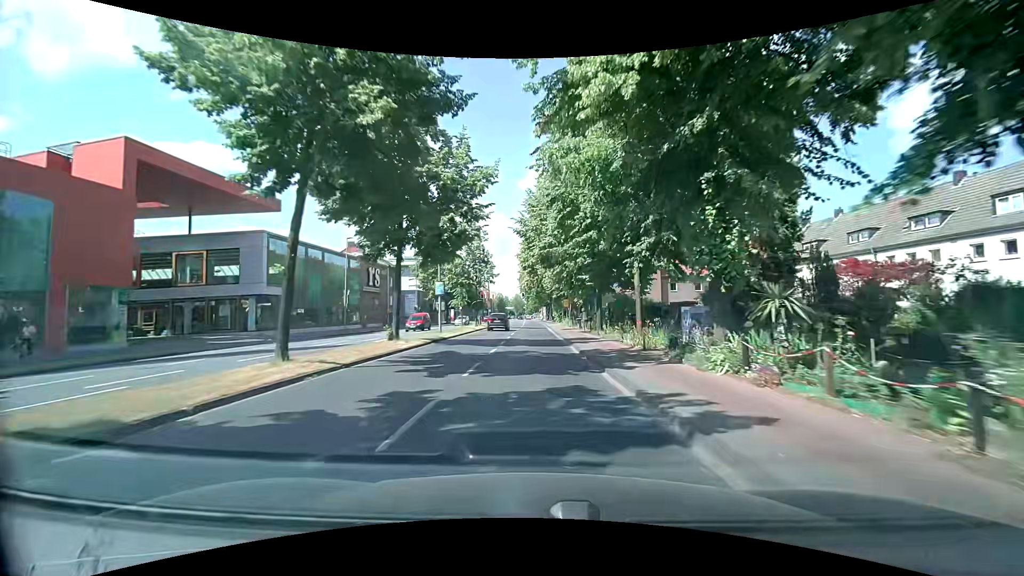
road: secondary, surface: asphalt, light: Day
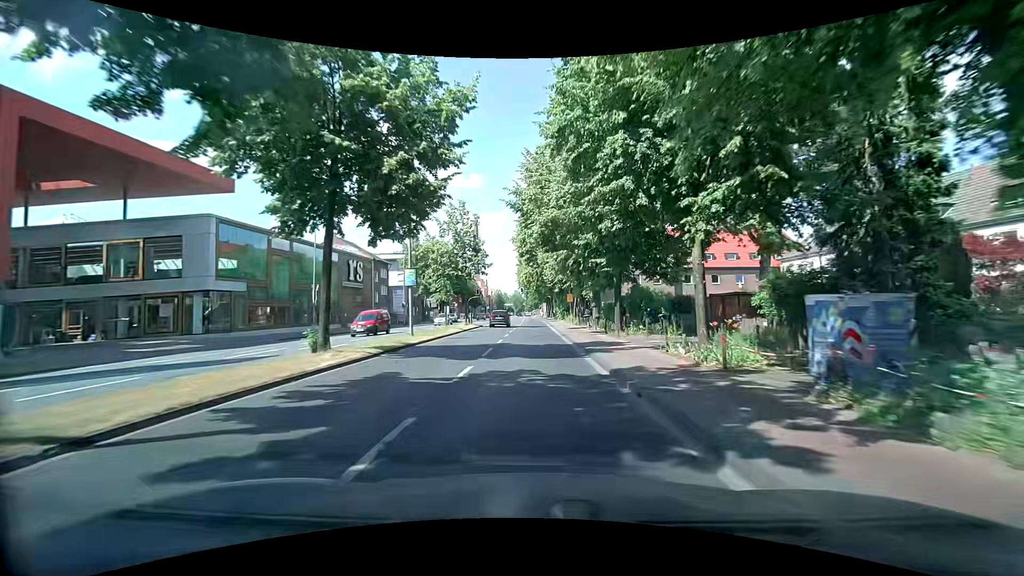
(+0.2, +7.6) m; +2°
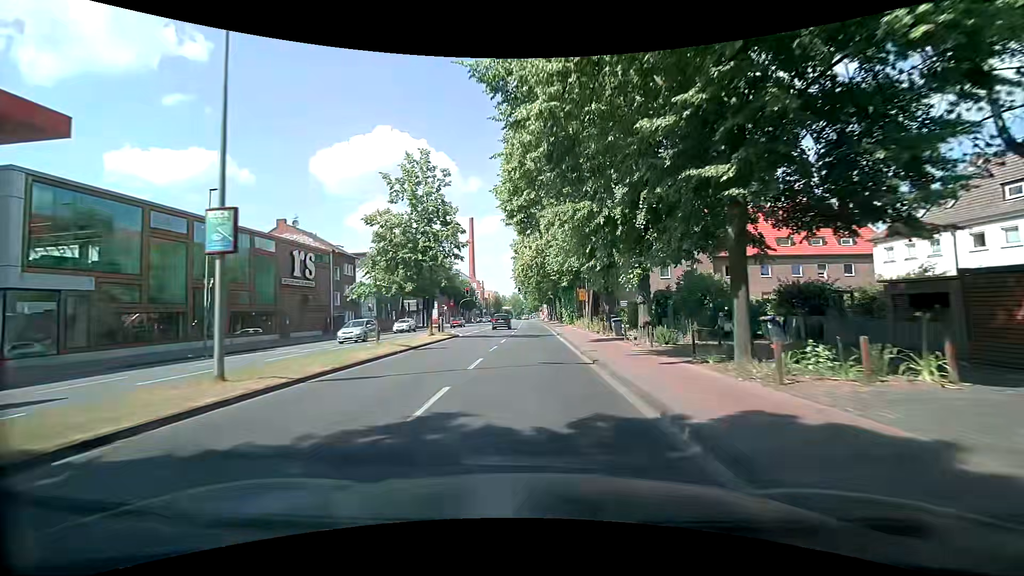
(0.0, +15.3) m; -1°
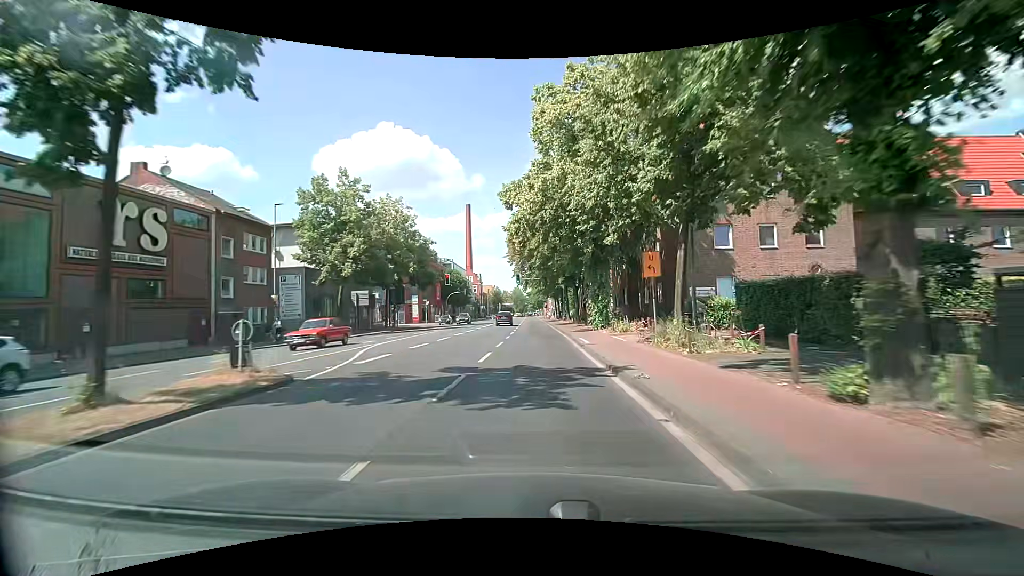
(+0.3, +23.0) m; 0°
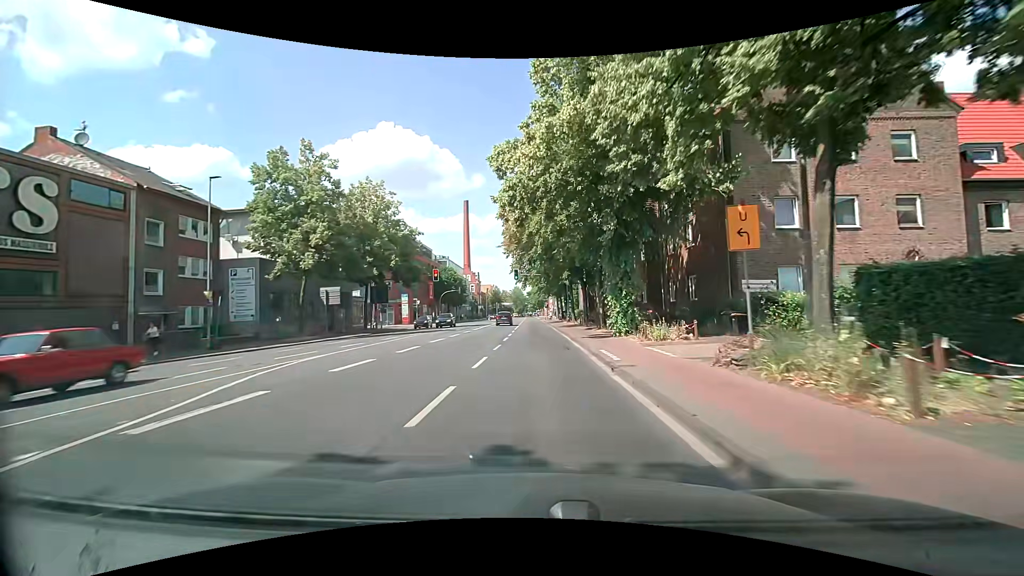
(0.0, +7.7) m; -1°
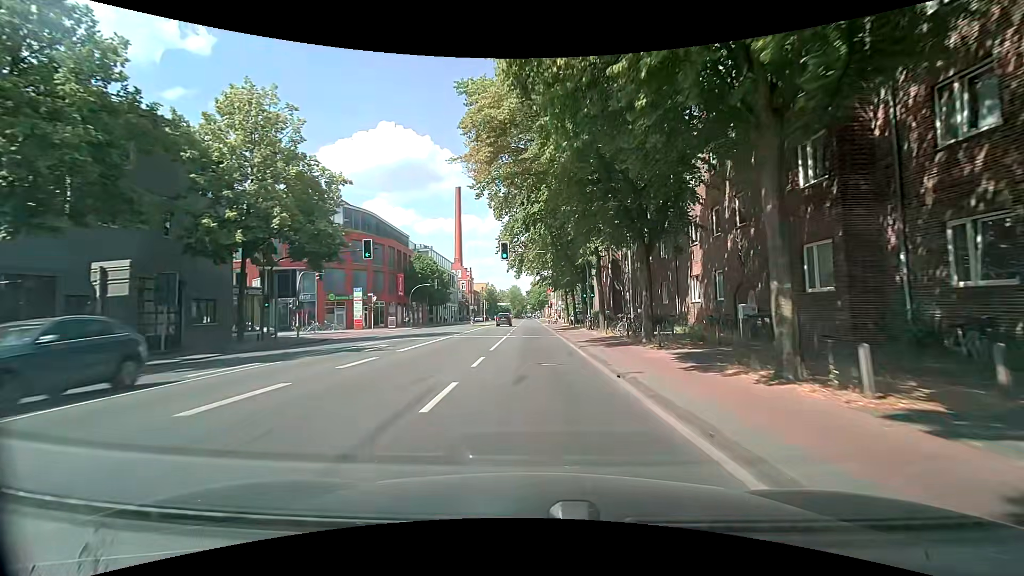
(+0.3, +23.2) m; +1°
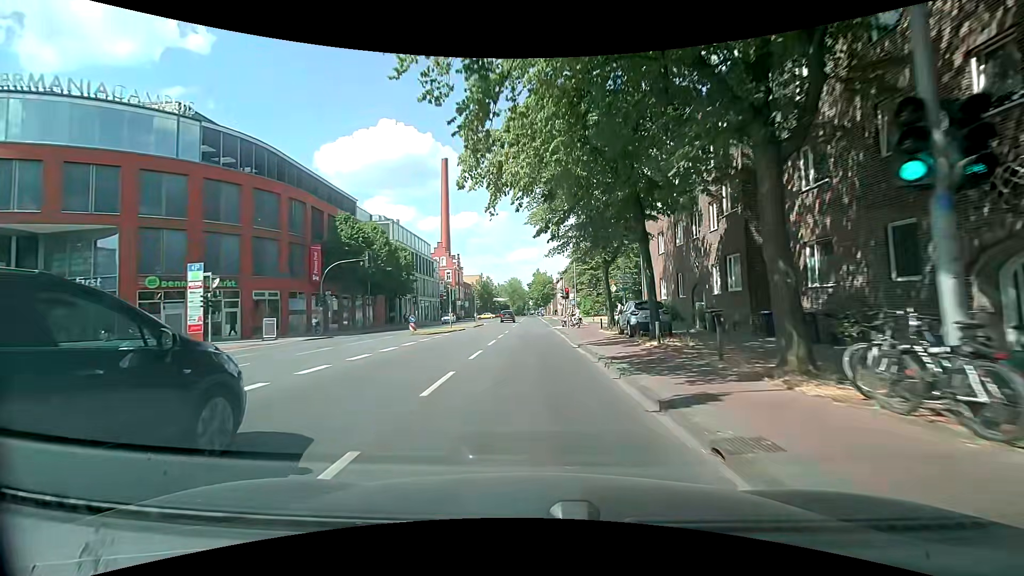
(0.0, +31.5) m; 0°
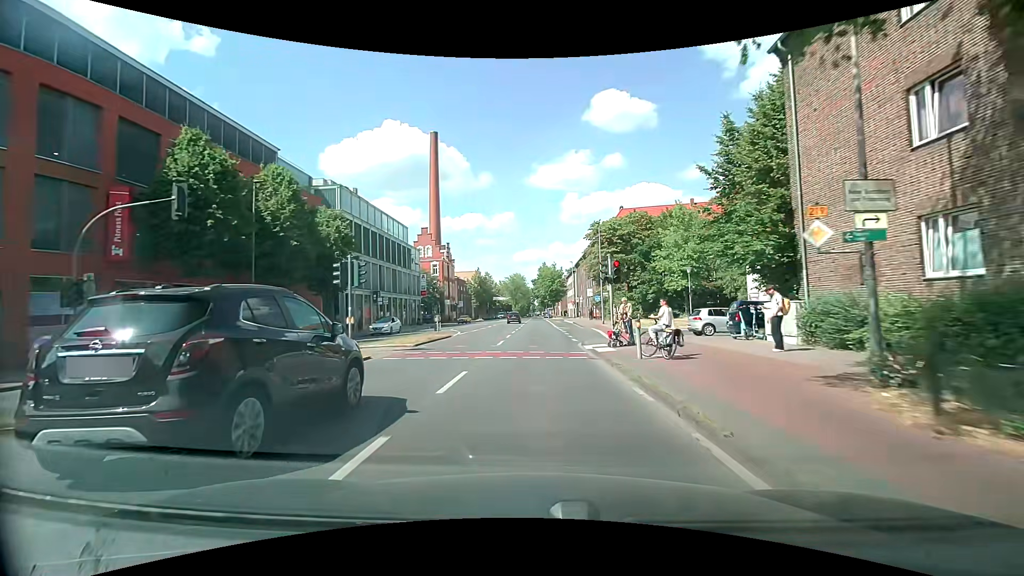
(-0.1, +23.4) m; -1°
(0, +10) (0, +20) (0, +30) (0, +40) (0, +50) (+1, +60) (+1, +70) (+1, +80) (+1, +90) (+1, +100) m
